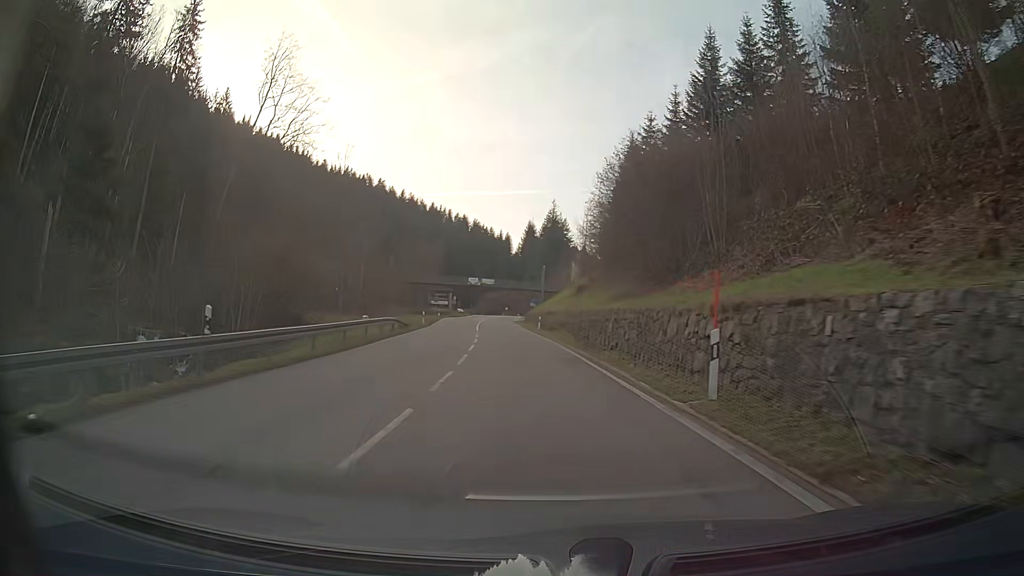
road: secondary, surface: asphalt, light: Day
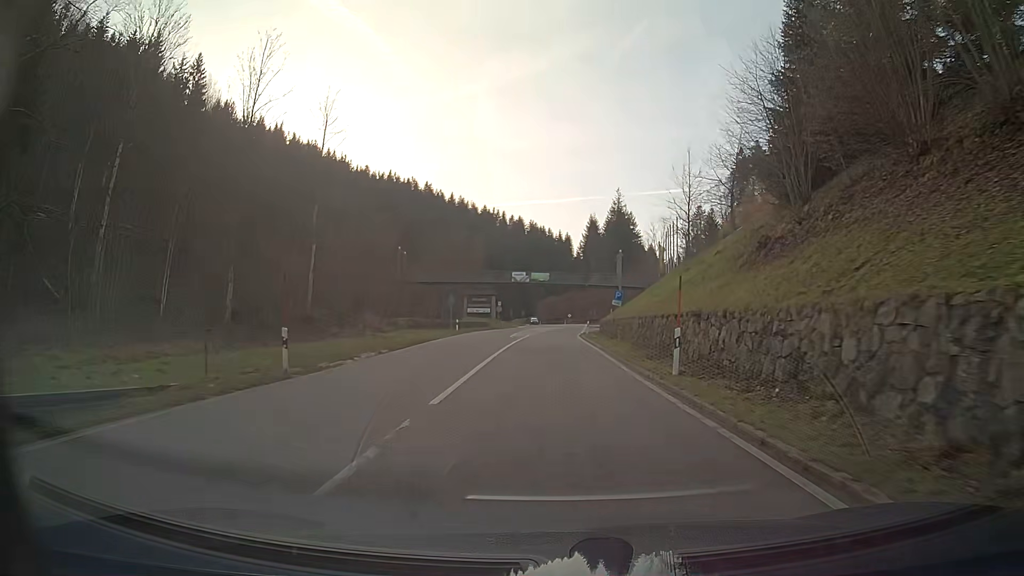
(-1.9, +36.9) m; -5°
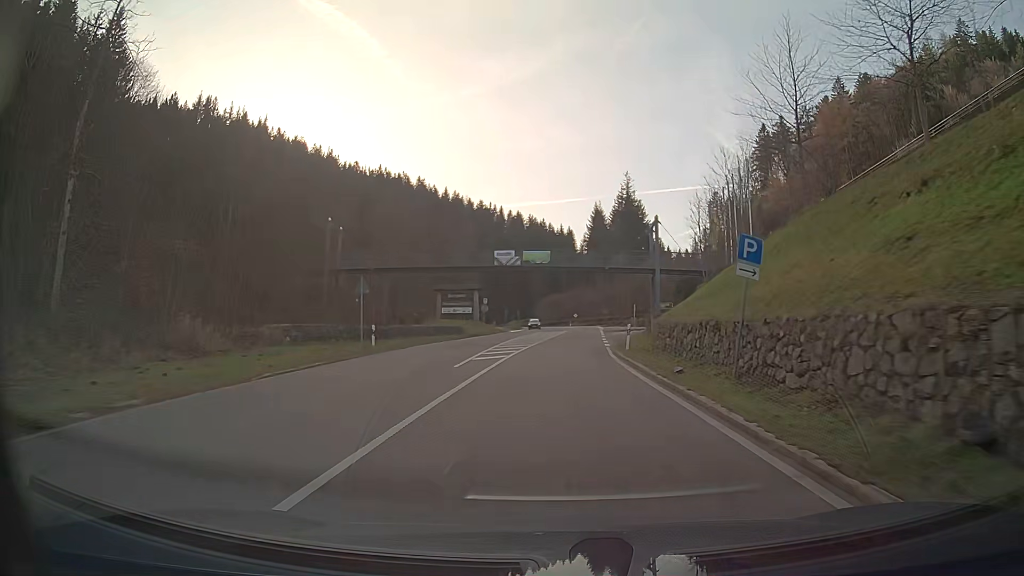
(-0.1, +27.9) m; 0°
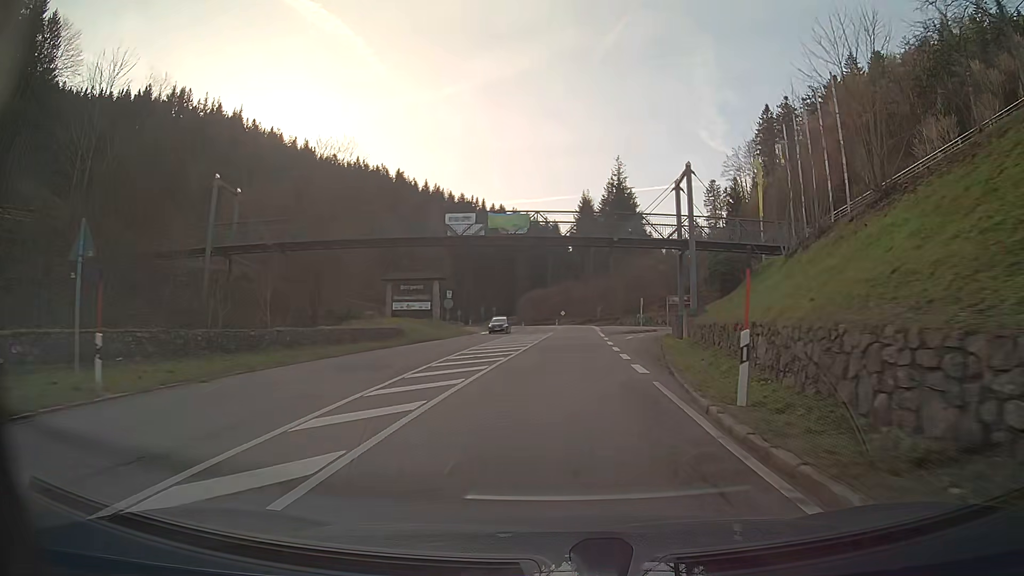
(+0.2, +18.6) m; +1°
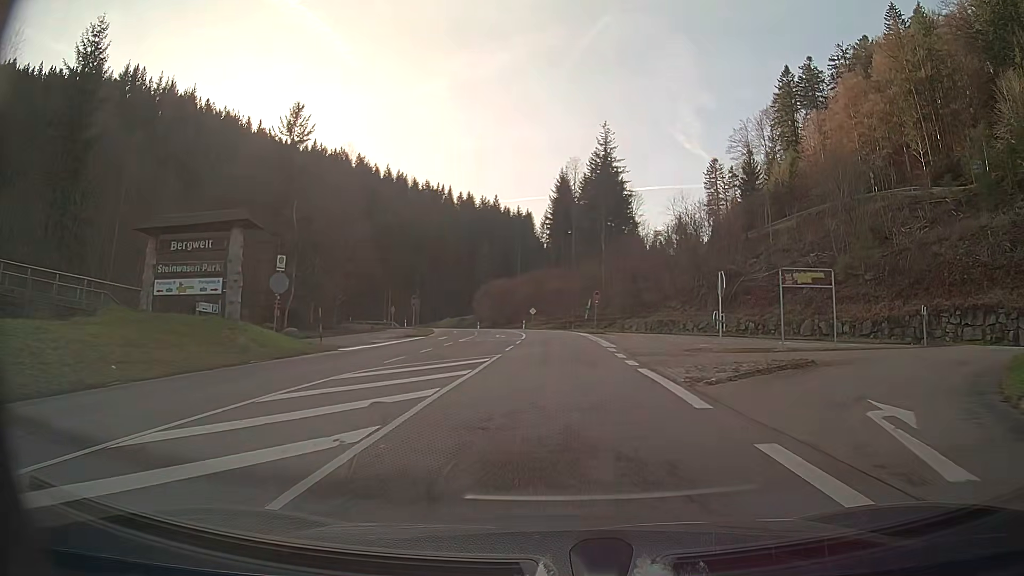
(+0.8, +37.1) m; +2°
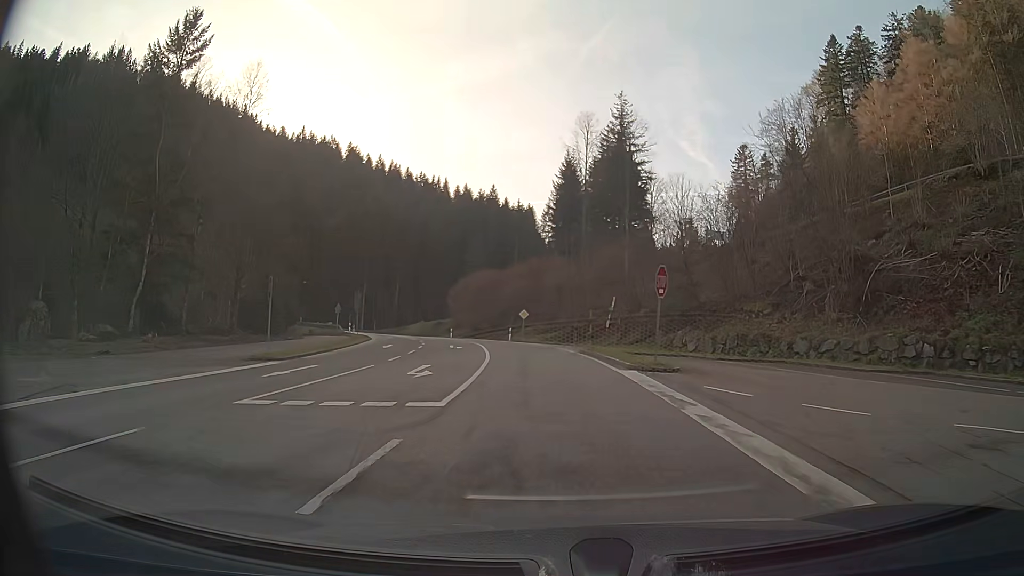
(0.0, +27.2) m; -1°
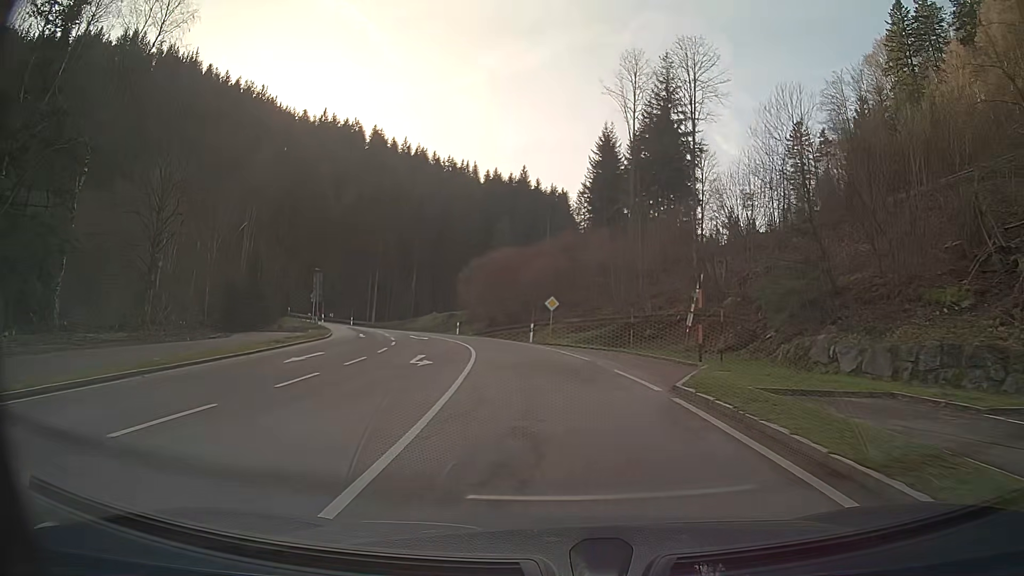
(-0.4, +17.6) m; -3°
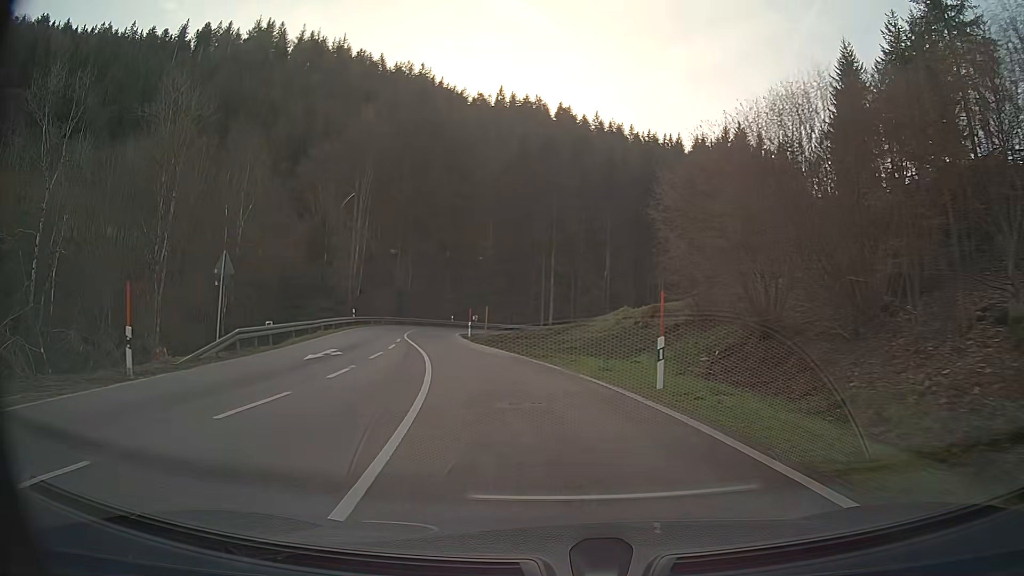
(-5.7, +41.5) m; -19°
